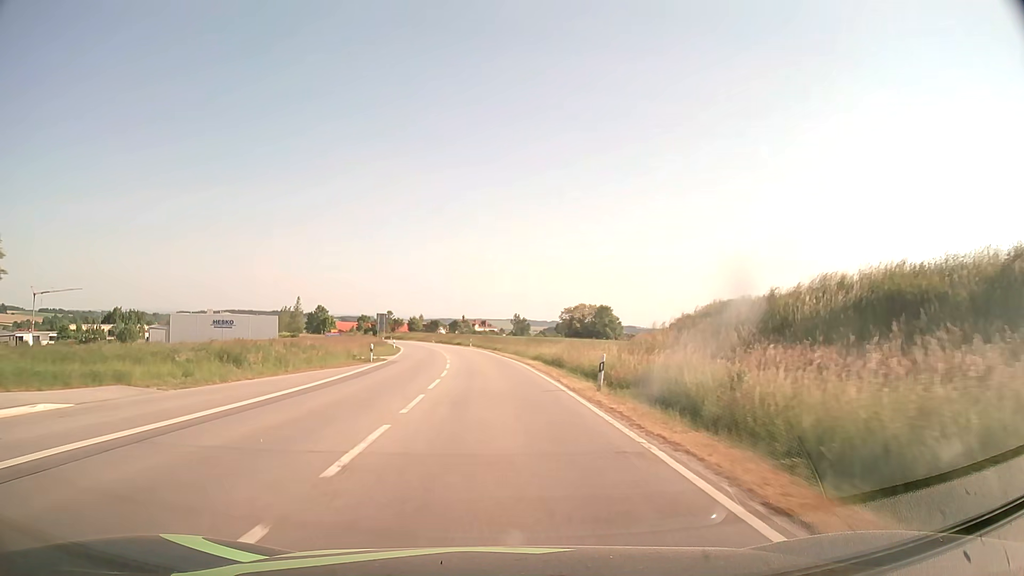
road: secondary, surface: asphalt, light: Day
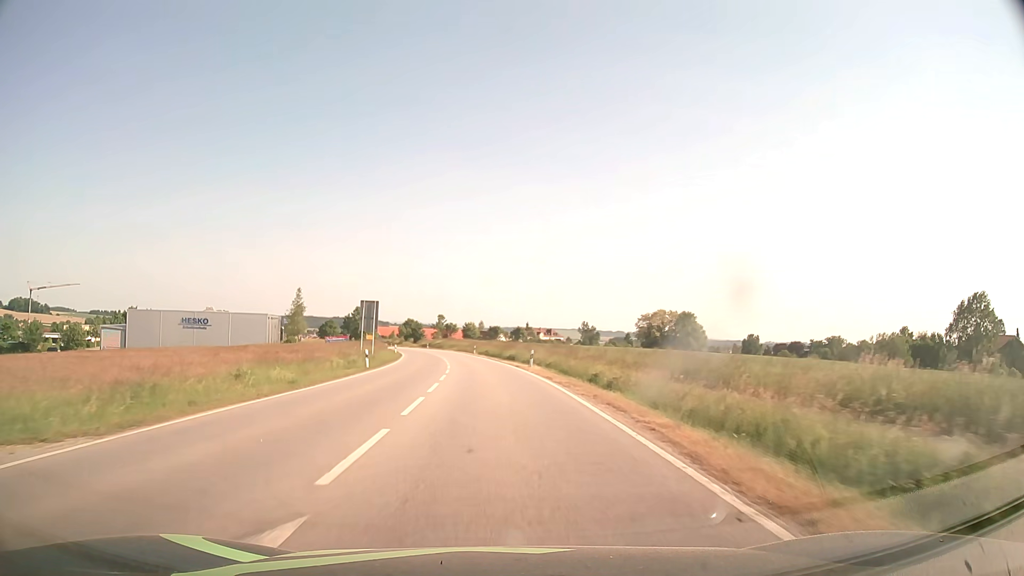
(-1.8, +42.8) m; -5°
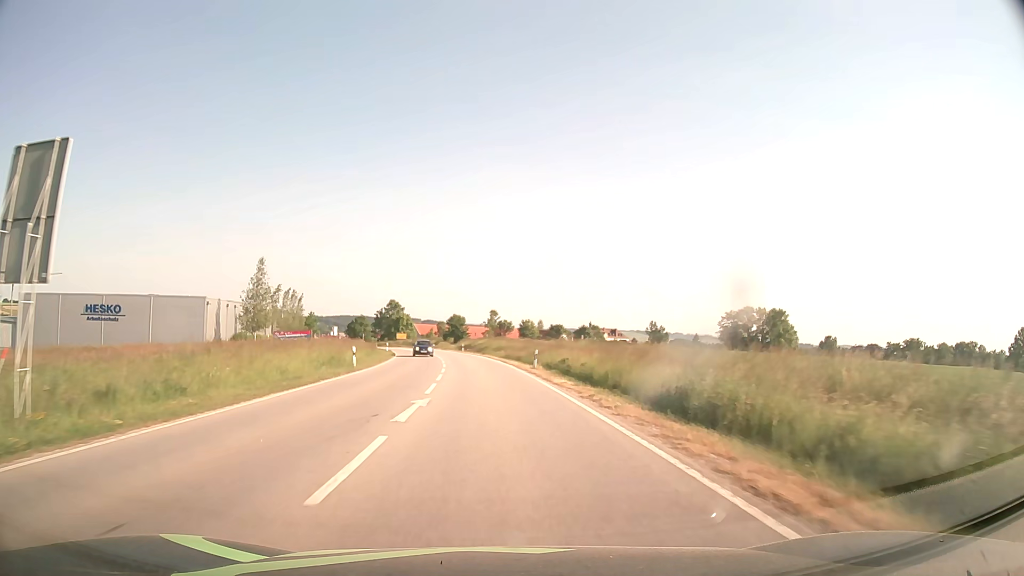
(-2.0, +42.9) m; -5°
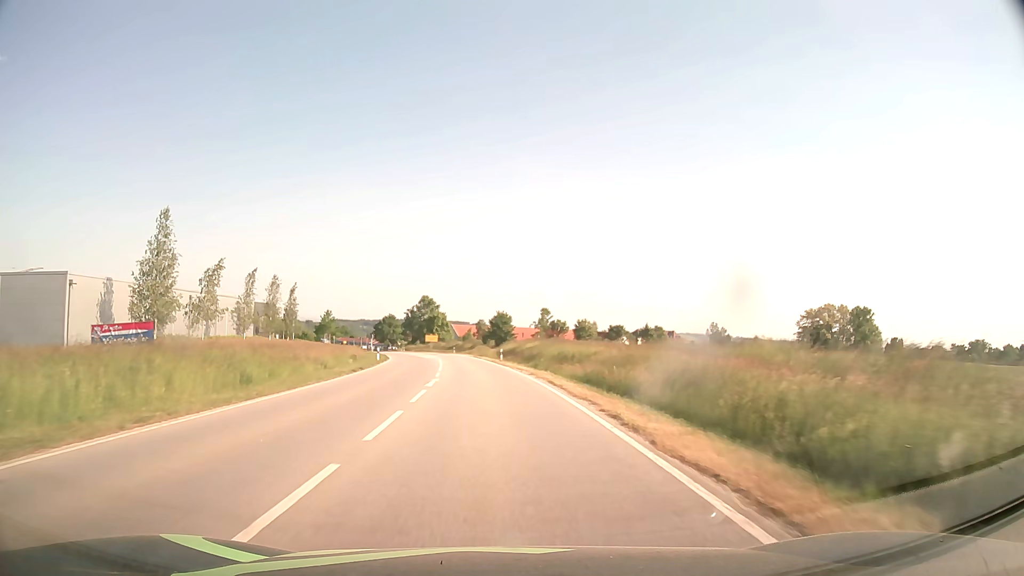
(-1.0, +32.2) m; -4°
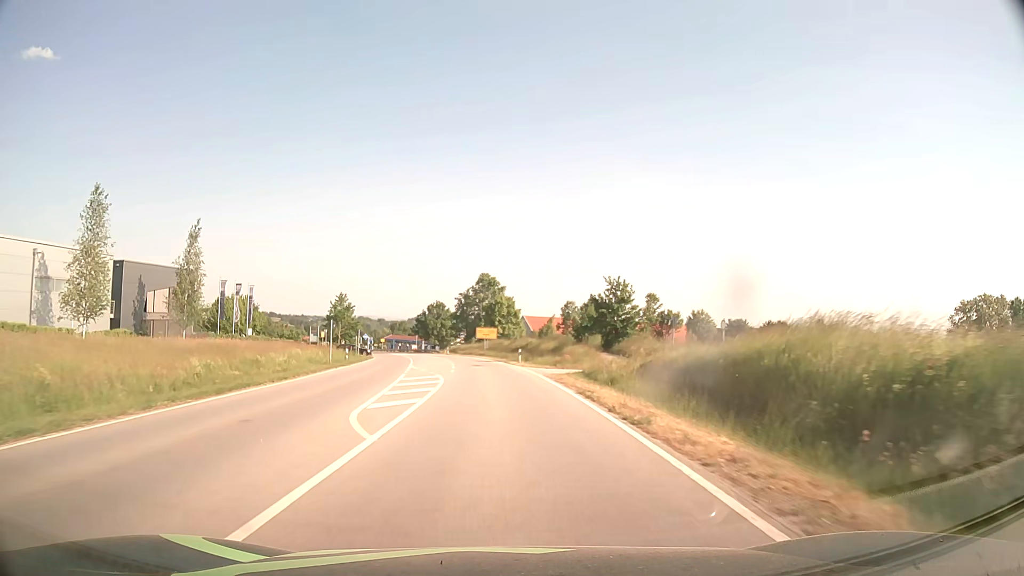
(-3.1, +53.6) m; -6°
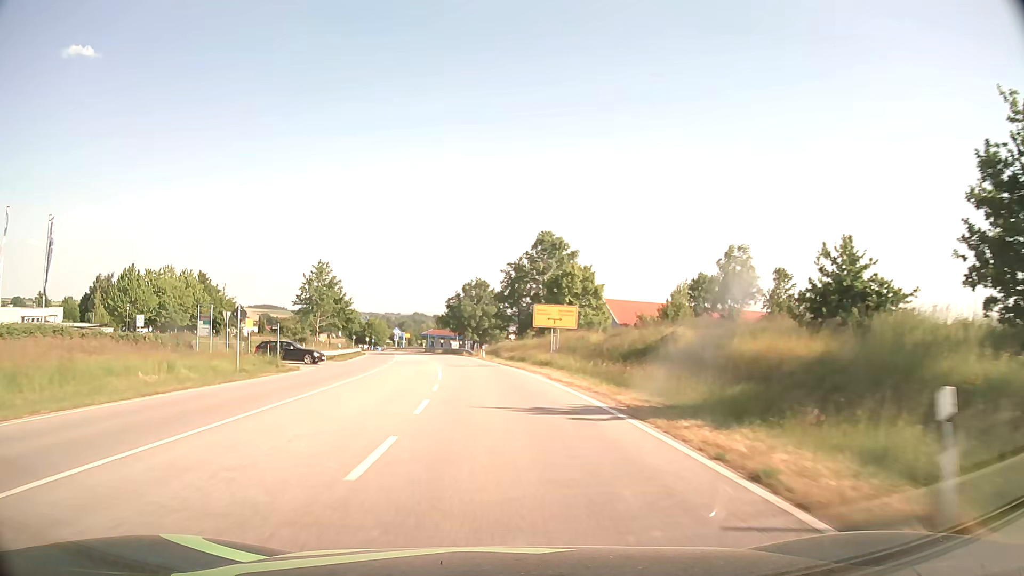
(-1.7, +43.2) m; -5°
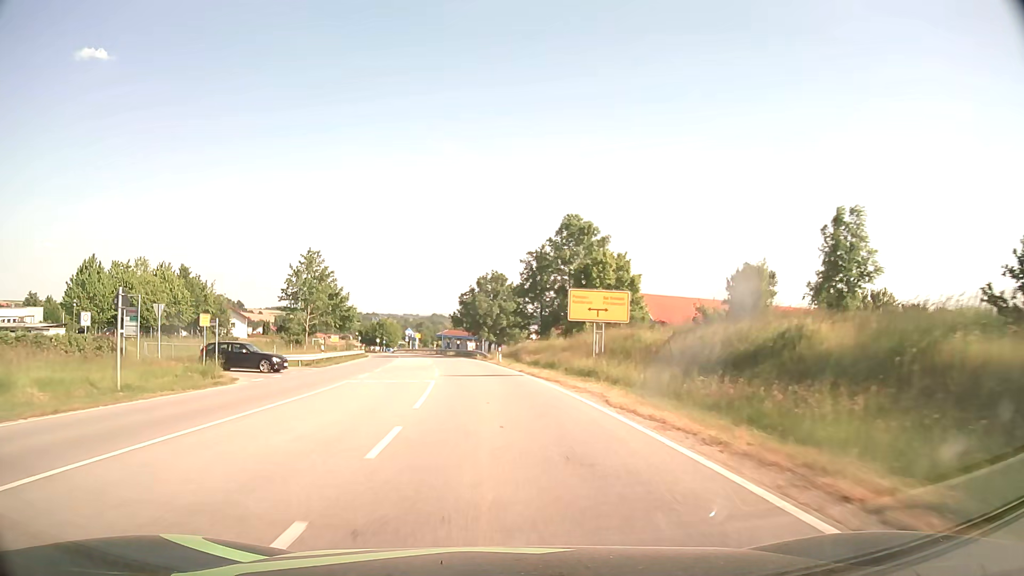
(-0.2, +10.8) m; -2°
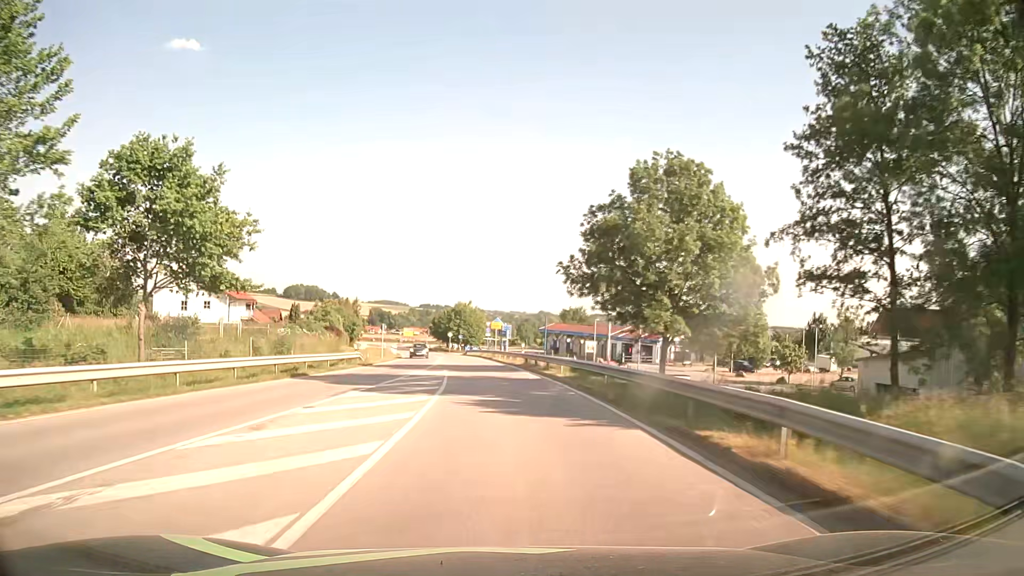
(-4.4, +53.8) m; -9°
(0, +10) (0, +20) (-1, +30) (-2, +40) (-3, +50) (-4, +60) (-5, +70) (-7, +80) (-8, +89) (-10, +99) m
